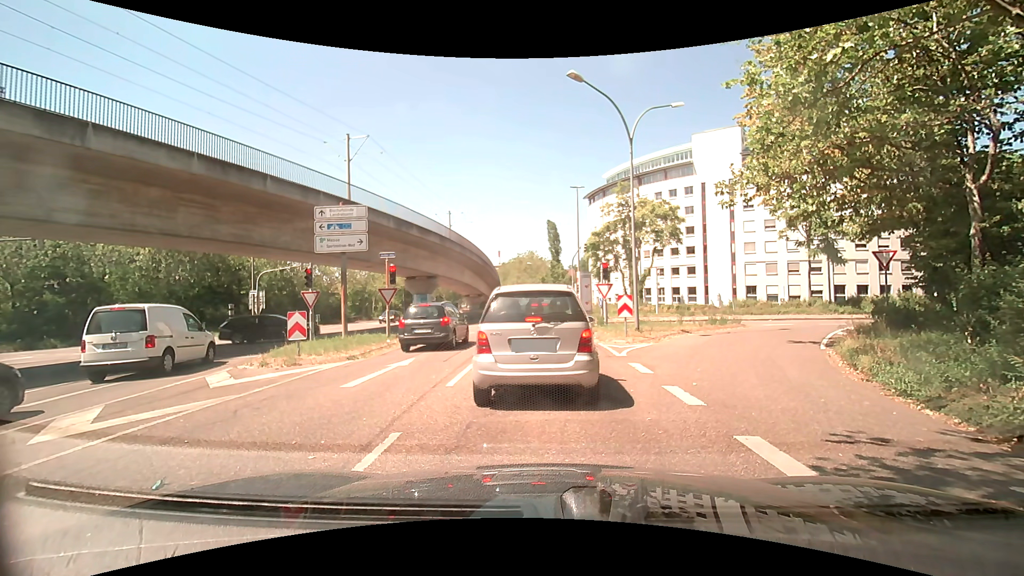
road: tertiary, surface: asphalt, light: Day
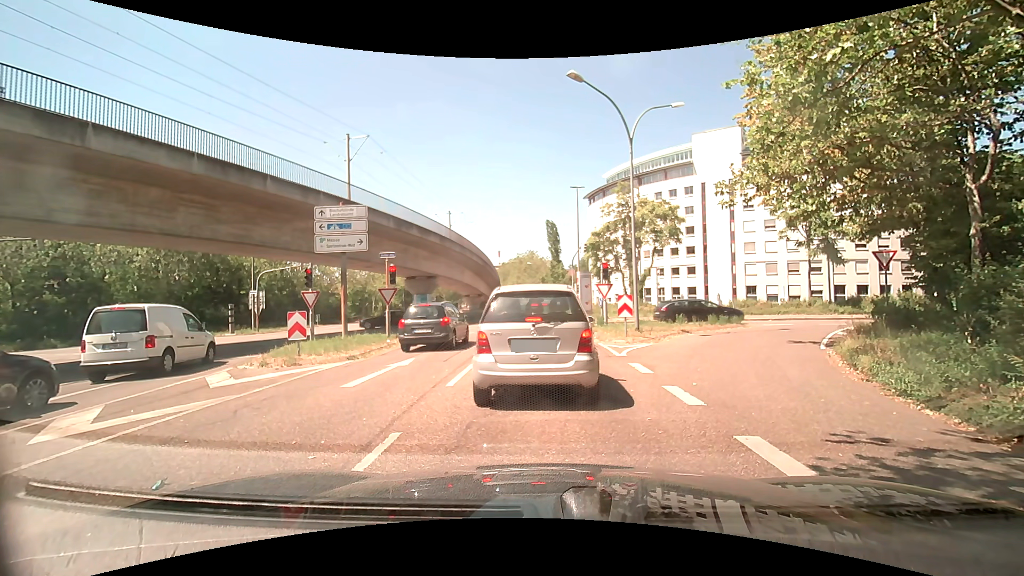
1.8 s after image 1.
(0.0, 0.0) m; 0°
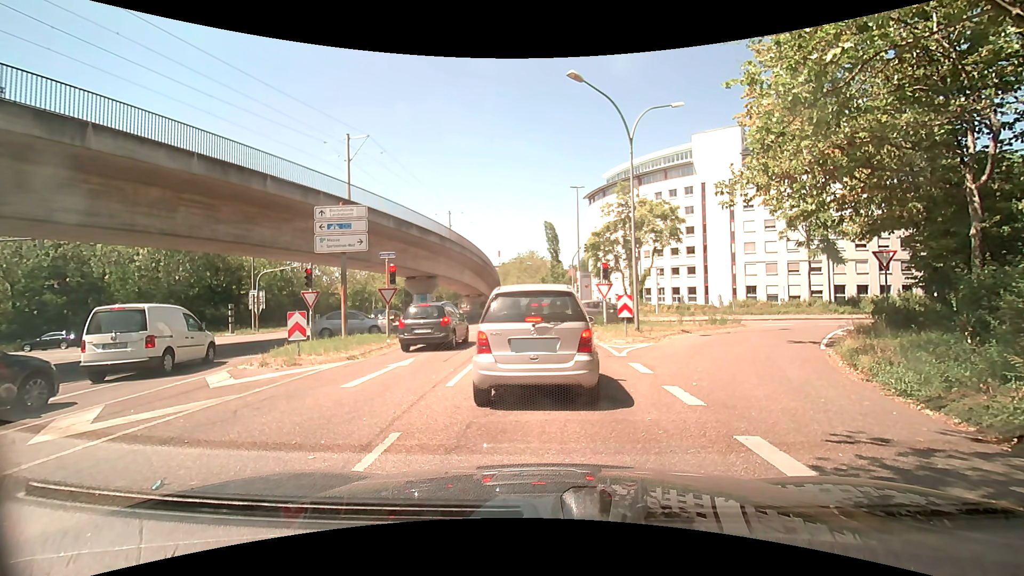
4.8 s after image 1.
(0.0, 0.0) m; 0°
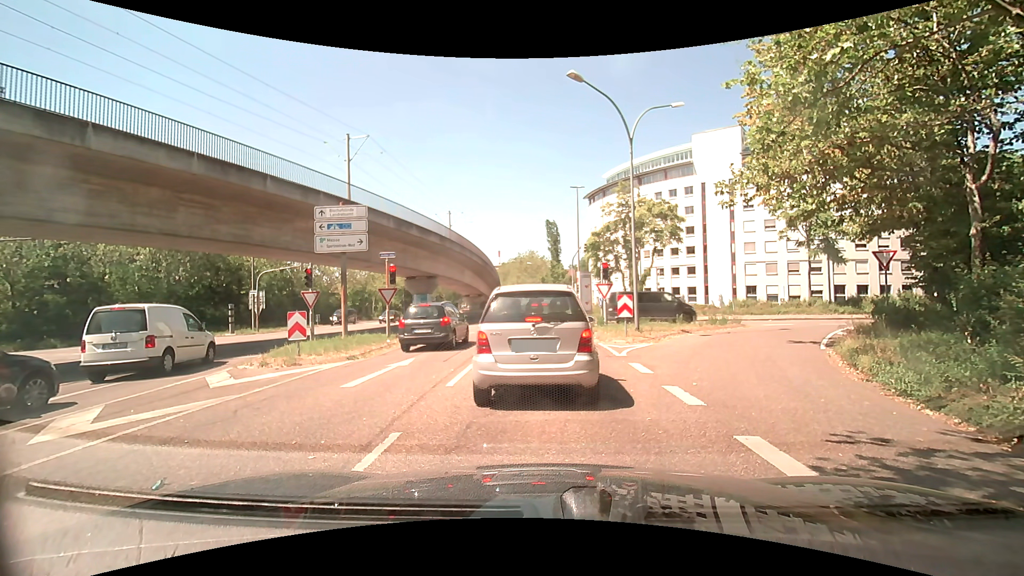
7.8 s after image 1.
(0.0, 0.0) m; 0°
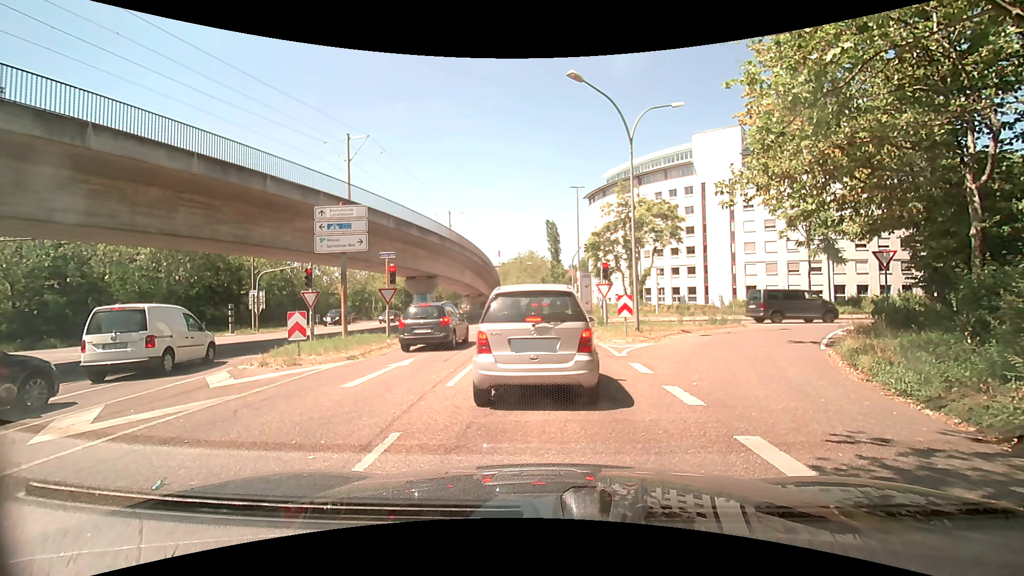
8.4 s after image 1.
(0.0, 0.0) m; 0°
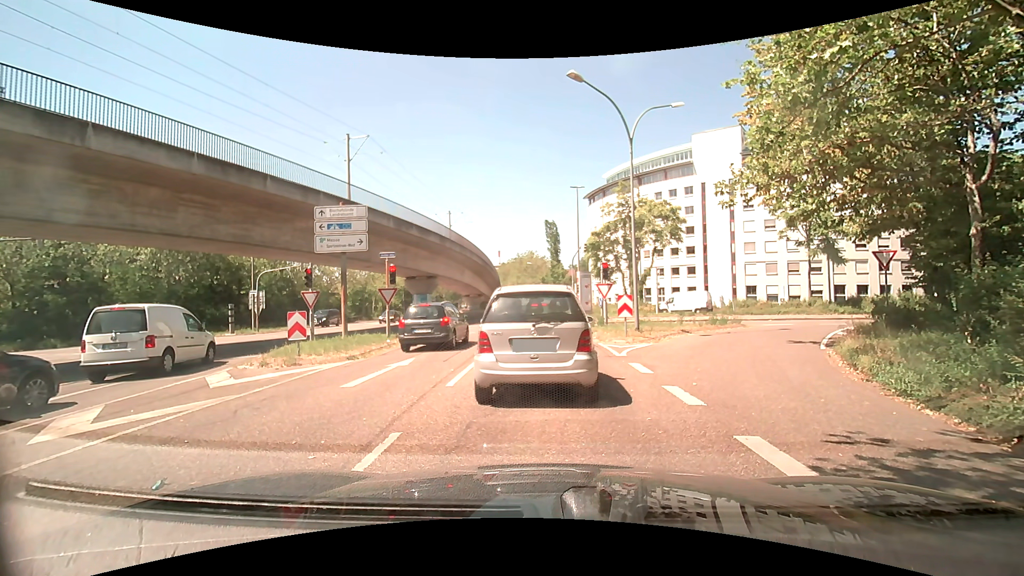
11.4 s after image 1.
(0.0, 0.0) m; 0°
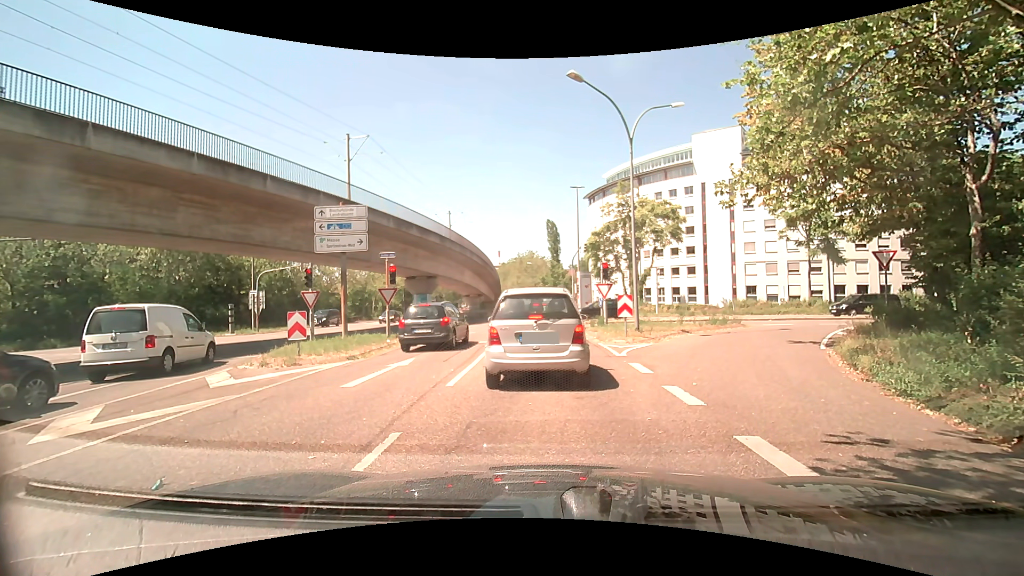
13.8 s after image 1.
(0.0, 0.0) m; 0°
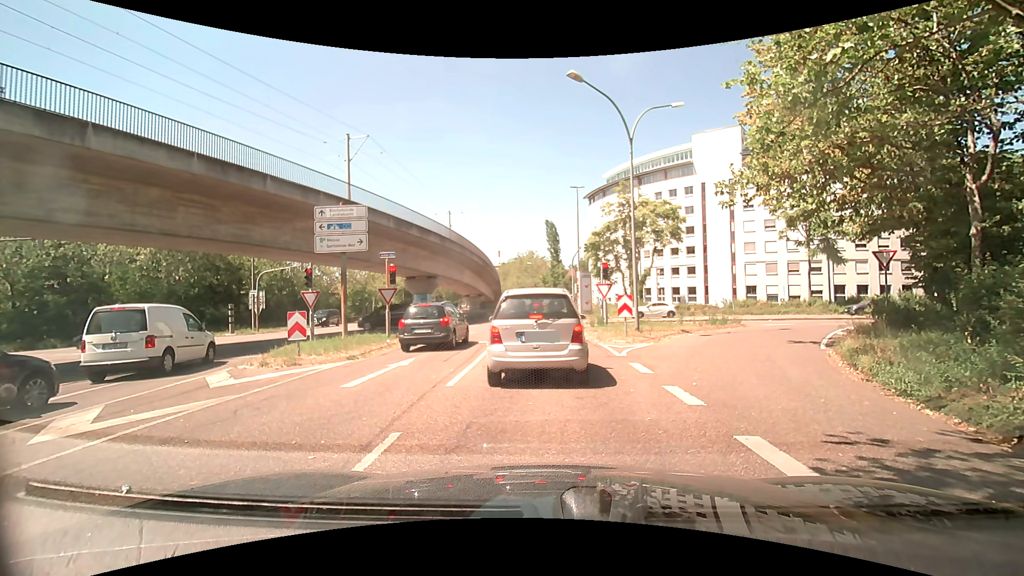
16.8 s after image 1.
(0.0, 0.0) m; 0°
